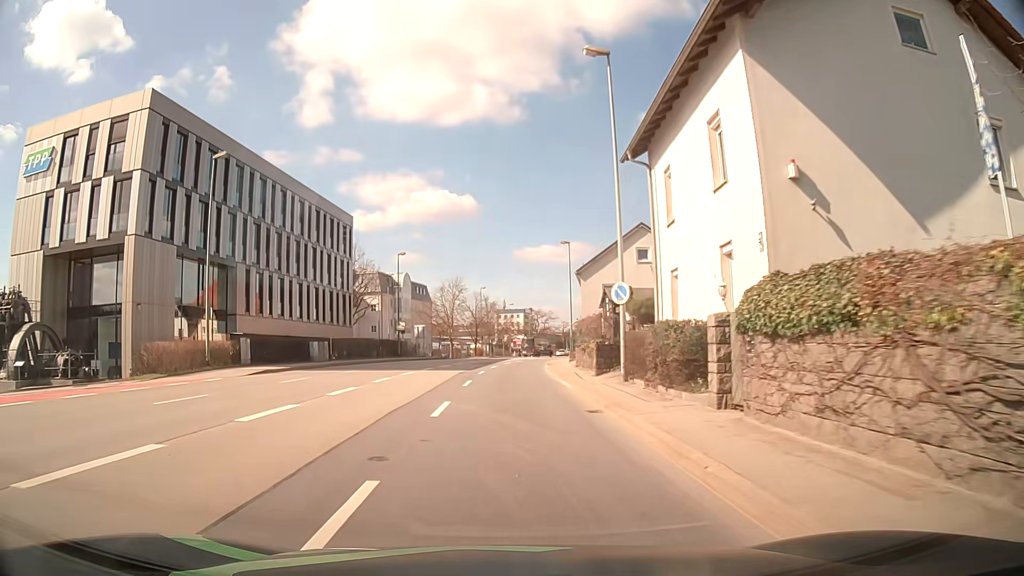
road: primary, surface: asphalt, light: Day
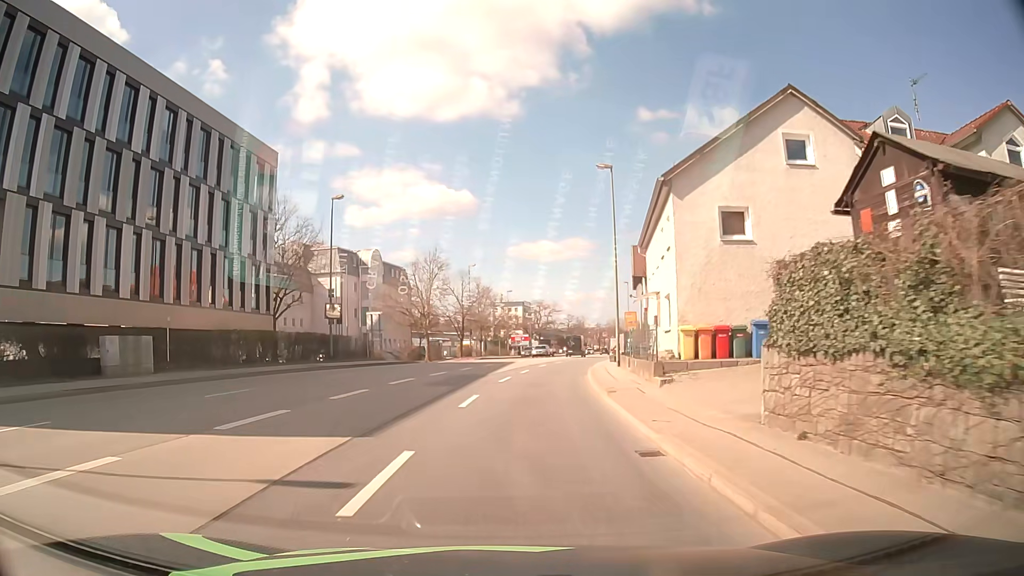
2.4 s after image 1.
(0.0, +25.0) m; 0°
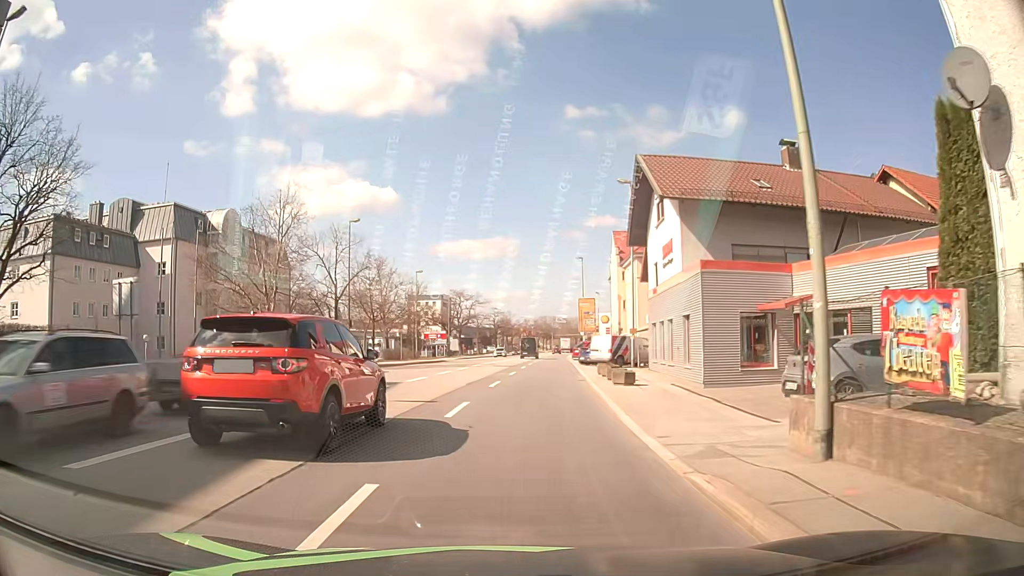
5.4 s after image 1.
(+1.5, +27.0) m; +6°
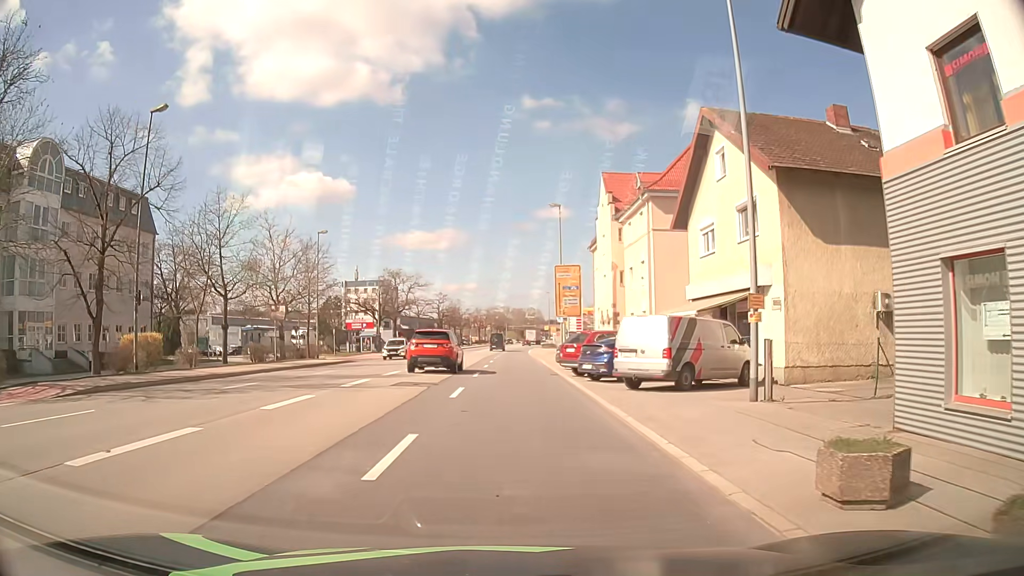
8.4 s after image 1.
(+1.1, +23.5) m; +2°
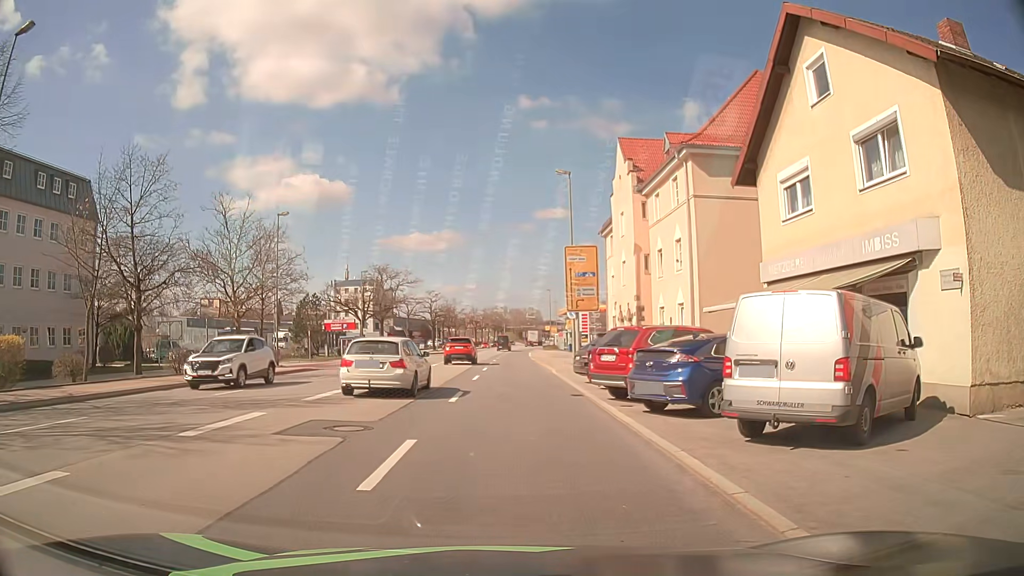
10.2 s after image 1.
(+0.3, +9.1) m; +3°
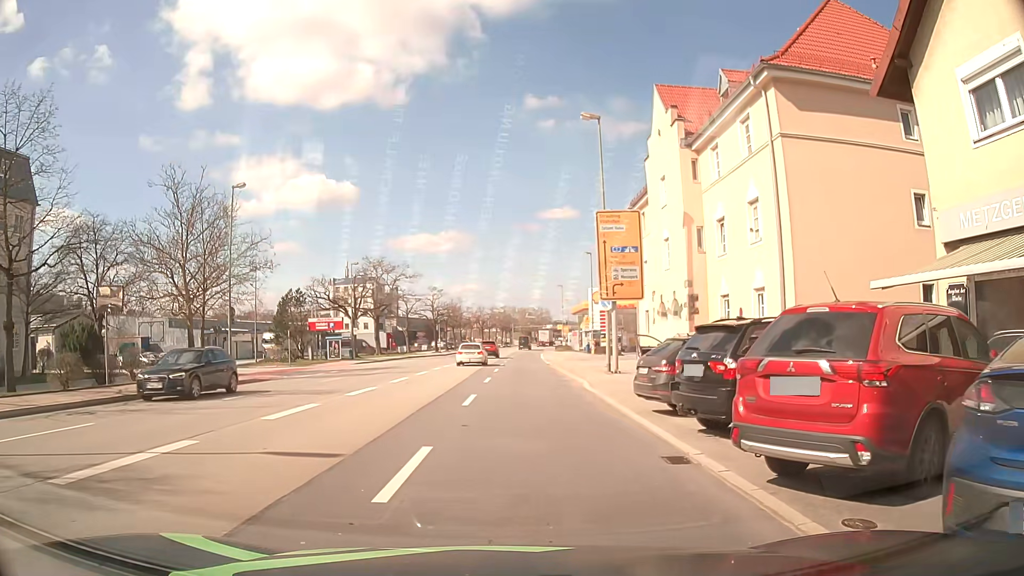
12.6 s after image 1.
(-0.2, +9.2) m; 0°
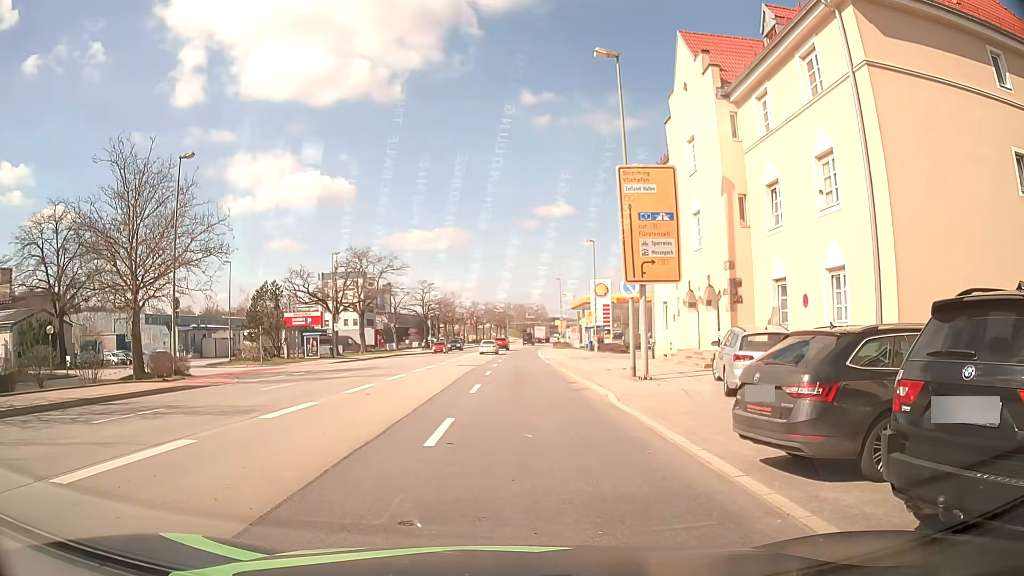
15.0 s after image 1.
(-0.1, +5.8) m; +1°
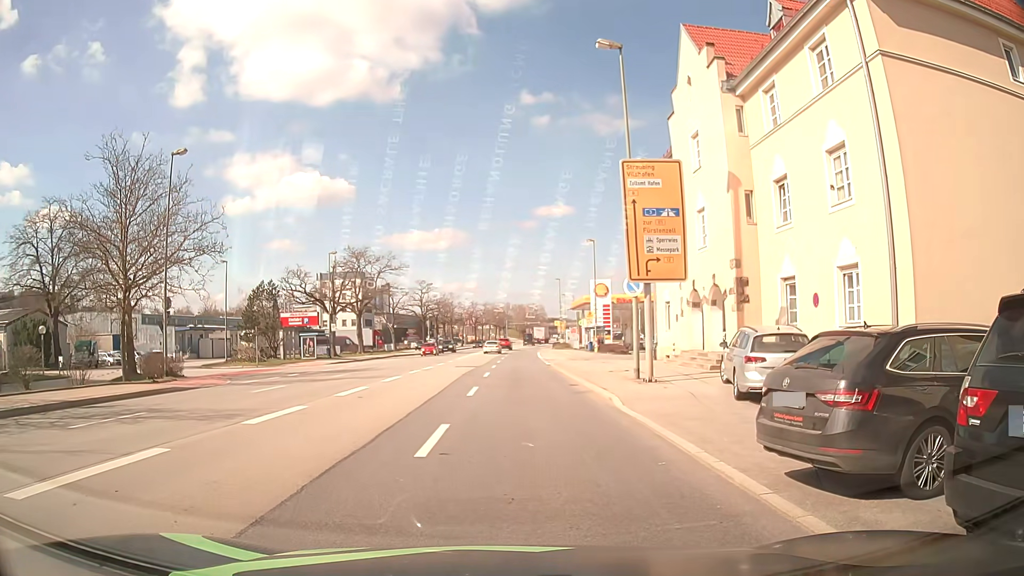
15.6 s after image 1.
(0.0, +0.7) m; 0°
